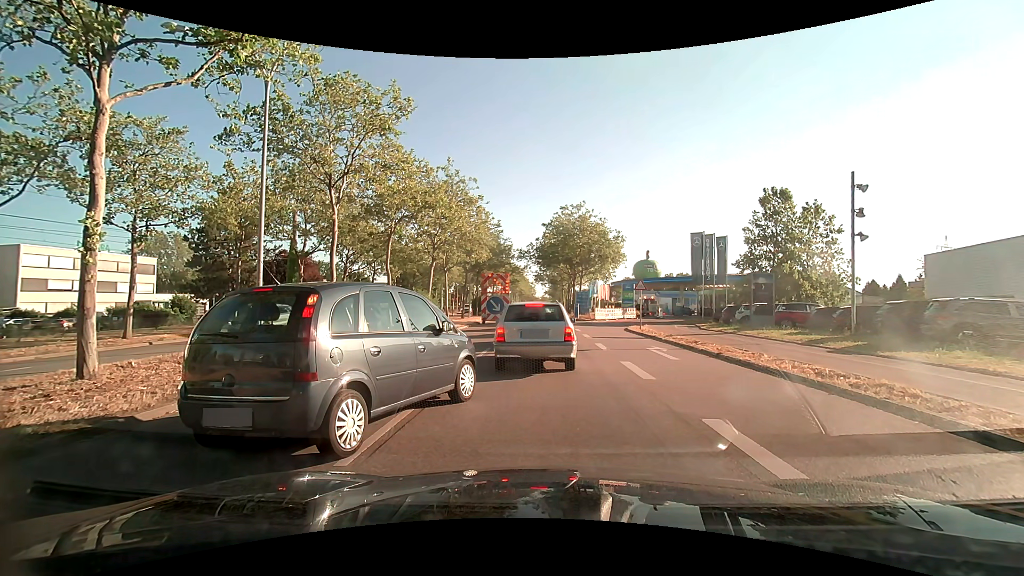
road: primary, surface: asphalt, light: Day
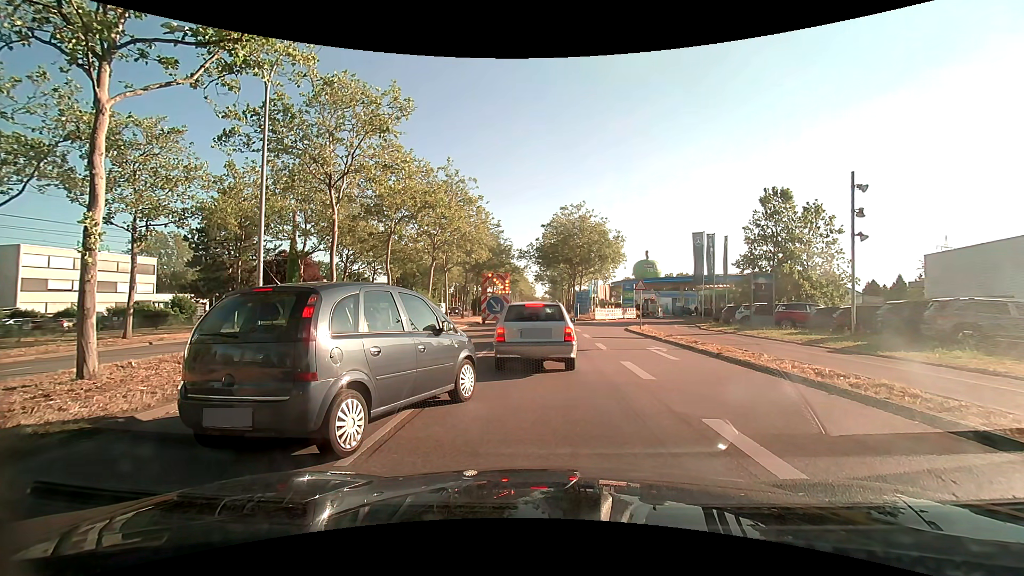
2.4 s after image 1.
(0.0, 0.0) m; 0°
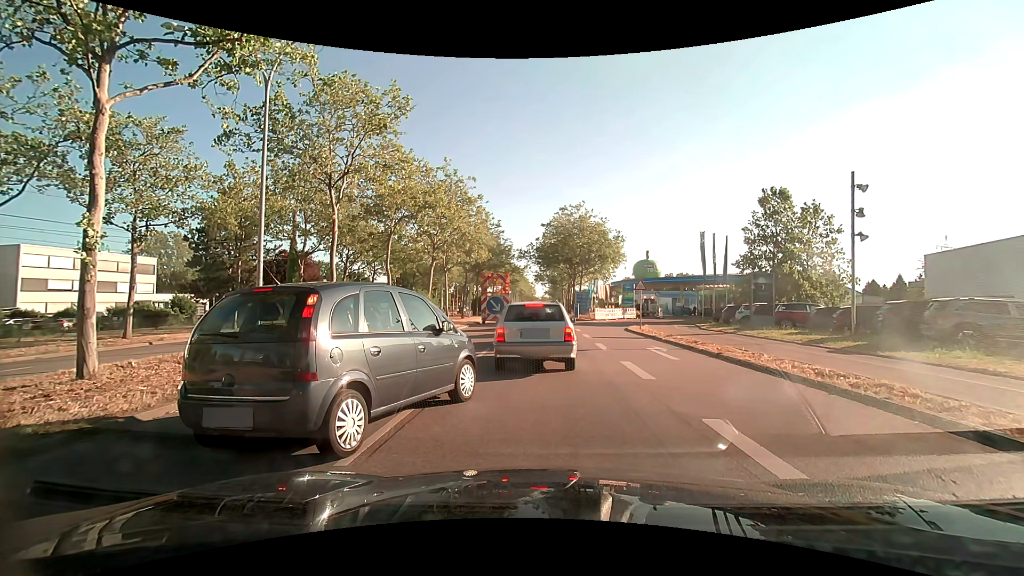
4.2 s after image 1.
(0.0, 0.0) m; 0°
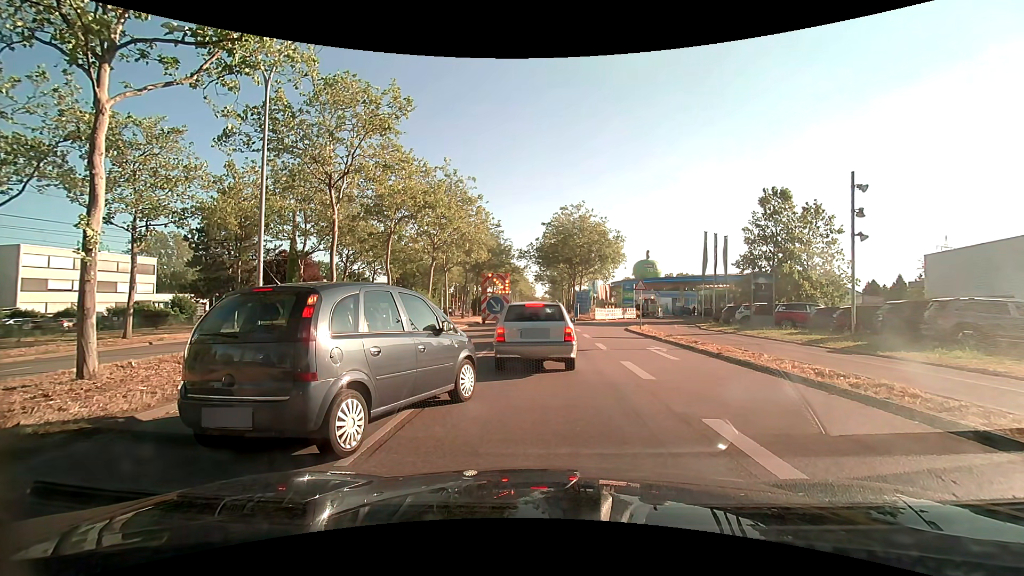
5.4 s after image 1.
(0.0, 0.0) m; 0°
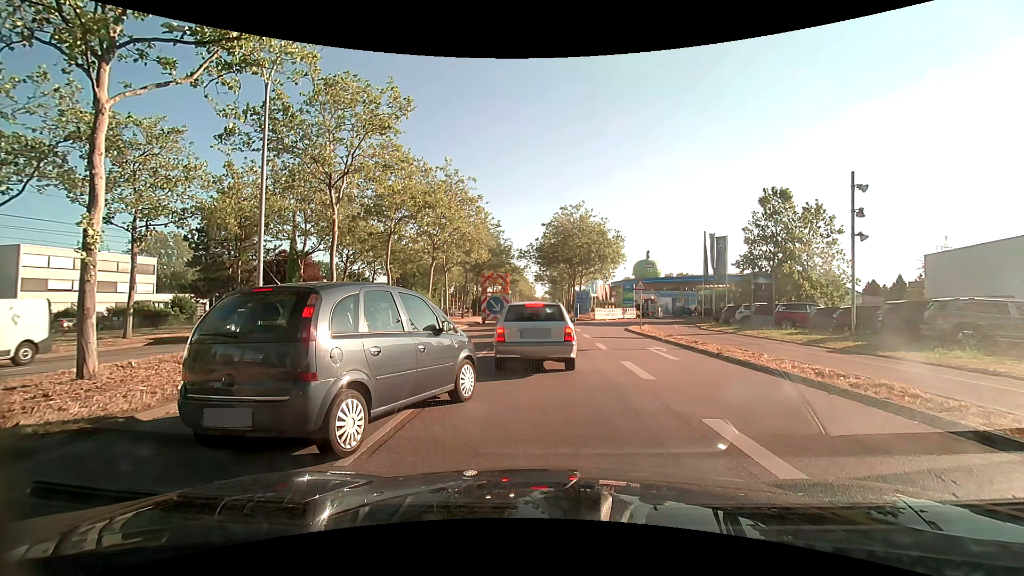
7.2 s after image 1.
(0.0, 0.0) m; 0°
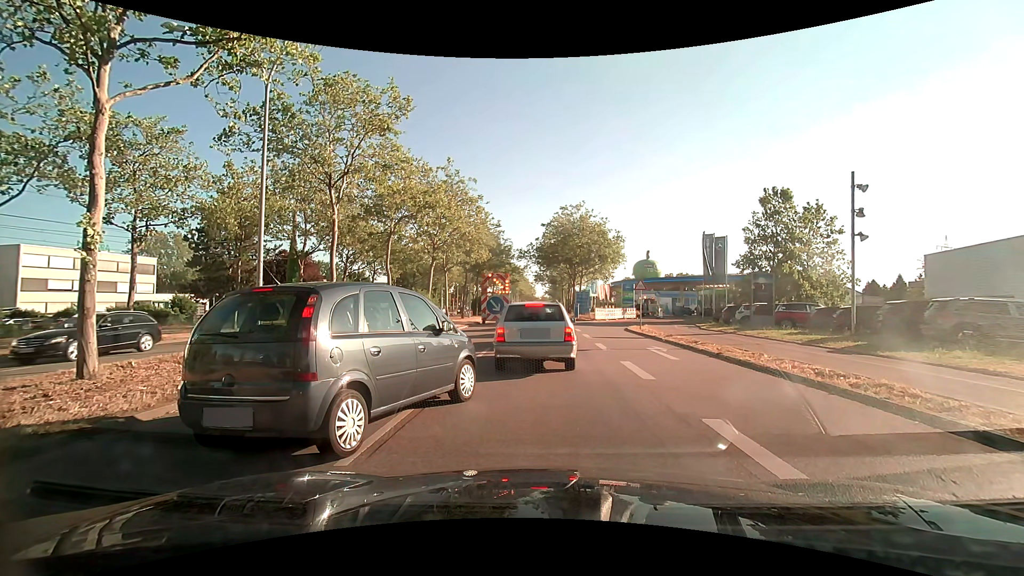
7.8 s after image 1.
(0.0, 0.0) m; 0°
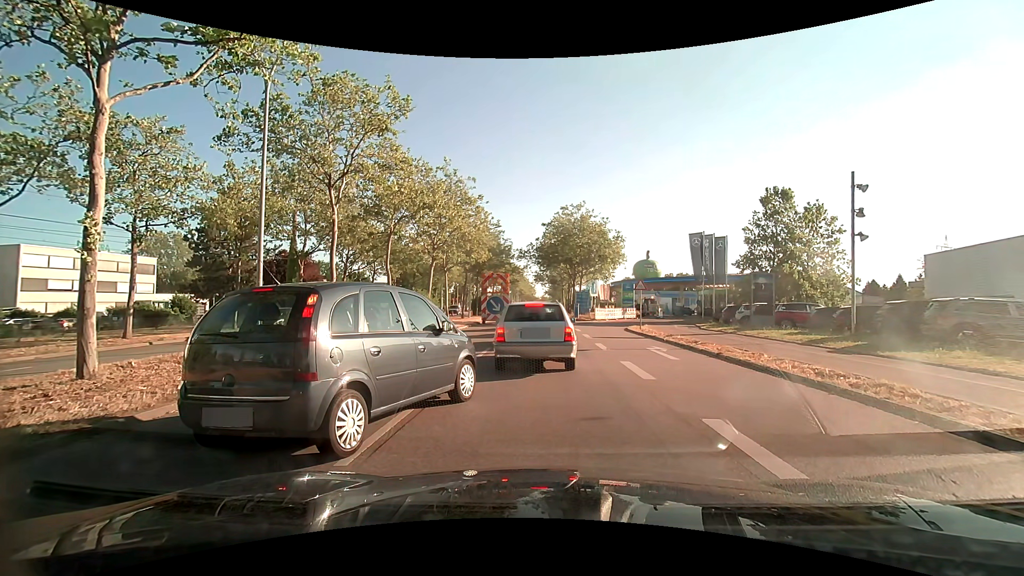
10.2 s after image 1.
(0.0, 0.0) m; 0°
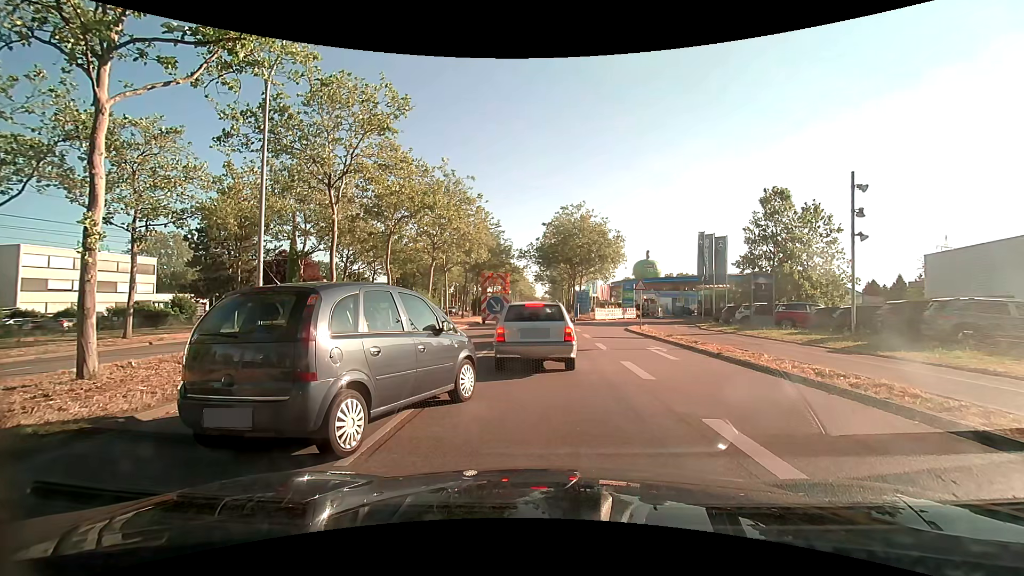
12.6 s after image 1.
(0.0, 0.0) m; 0°
